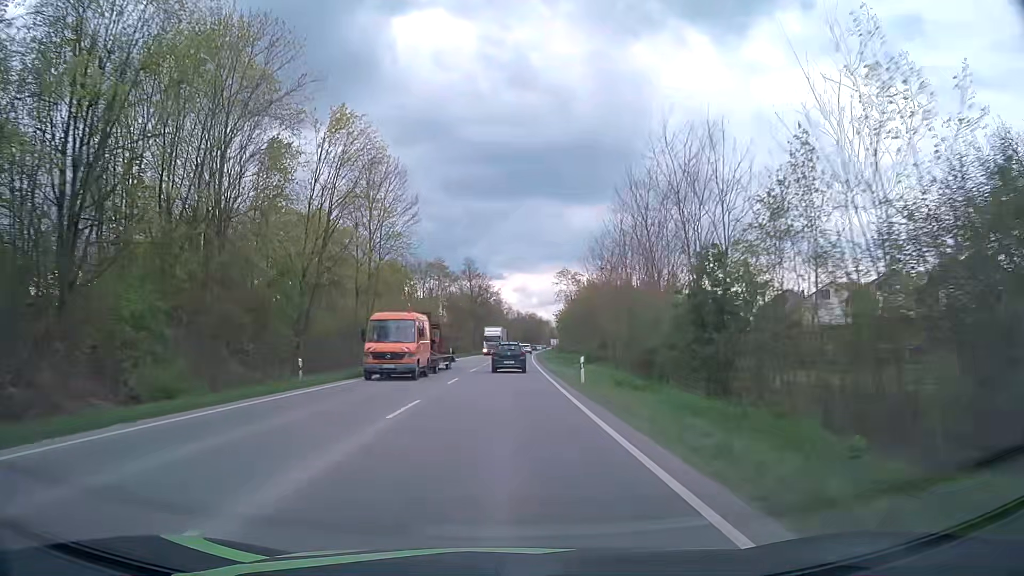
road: primary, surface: asphalt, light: Day
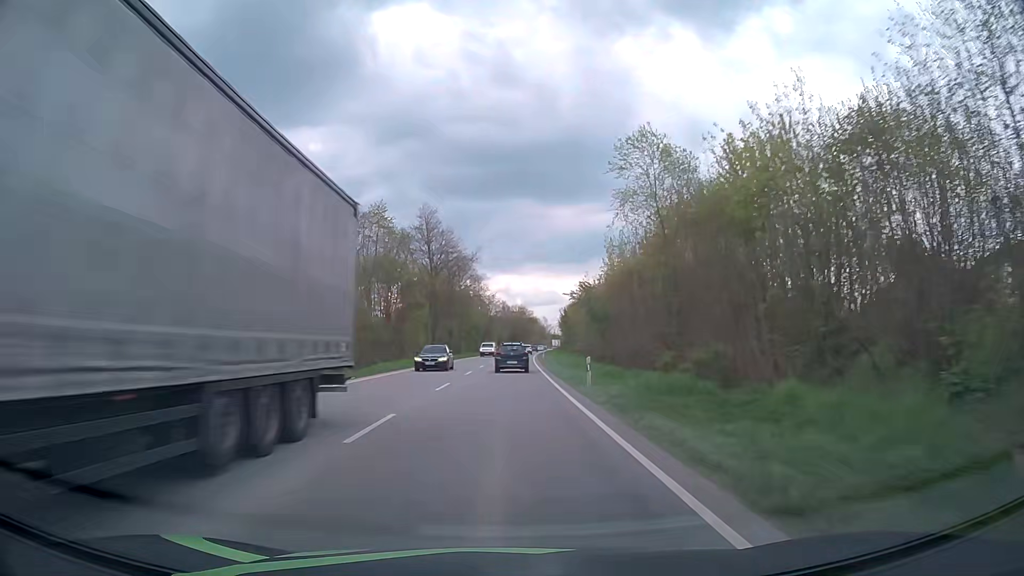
(+0.5, +50.7) m; +1°
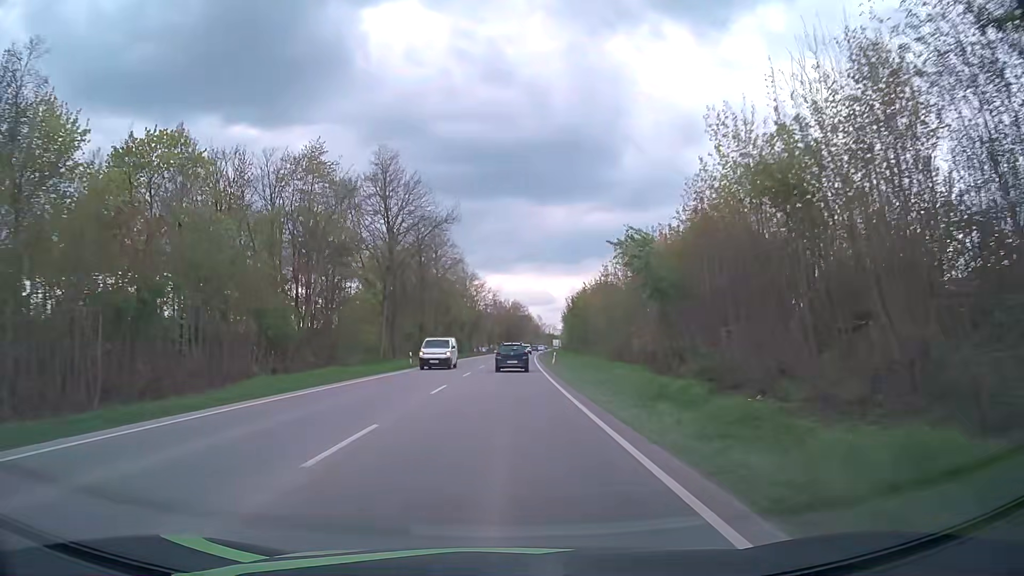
(+0.1, +25.5) m; 0°
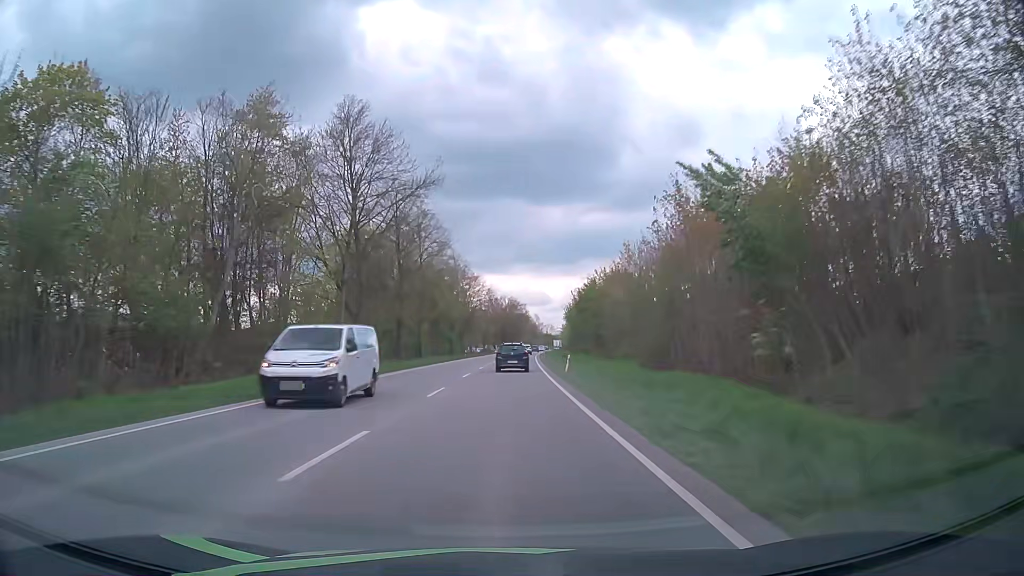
(+0.1, +12.8) m; 0°
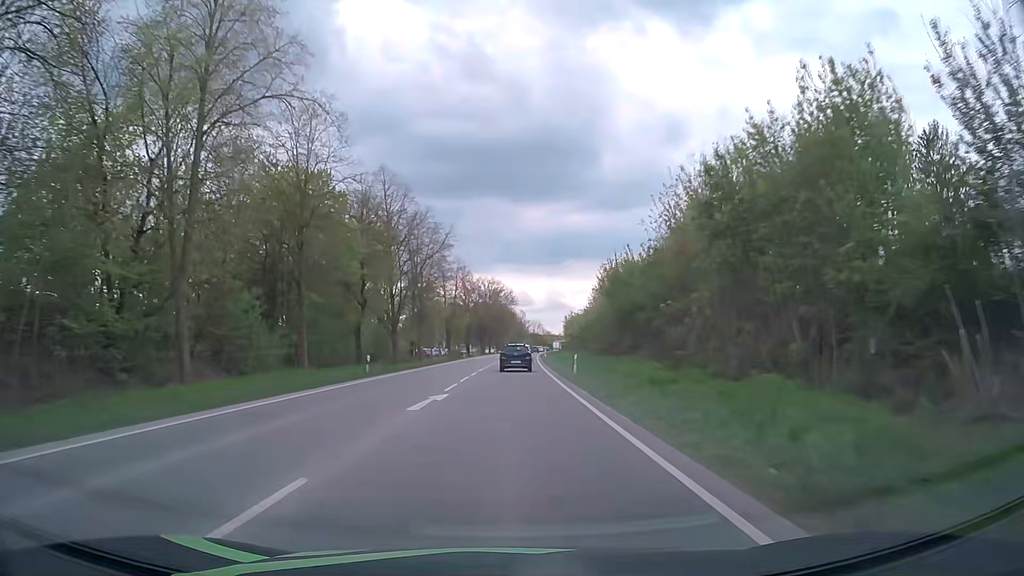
(+0.7, +51.4) m; +1°
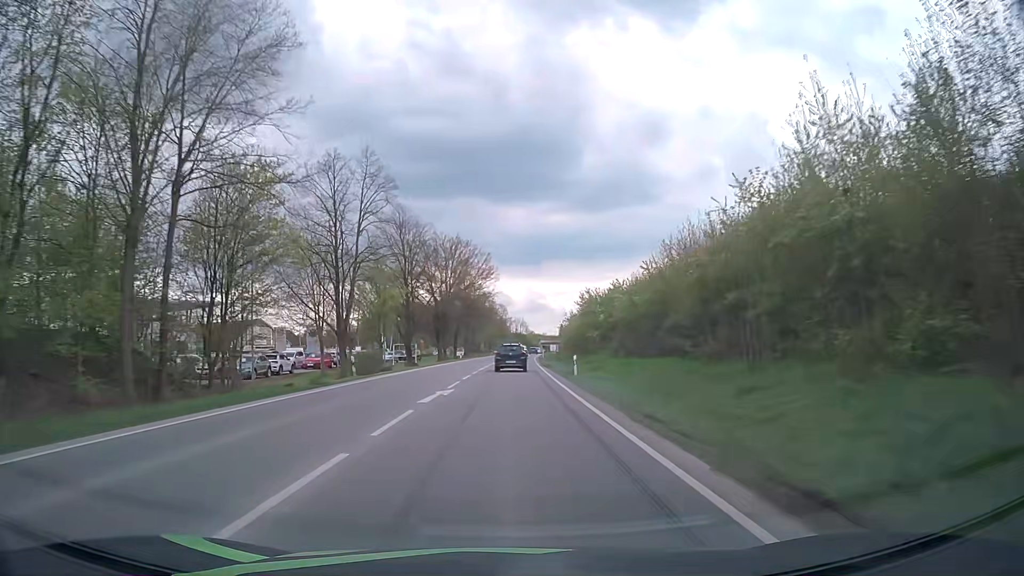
(+1.0, +51.7) m; +2°
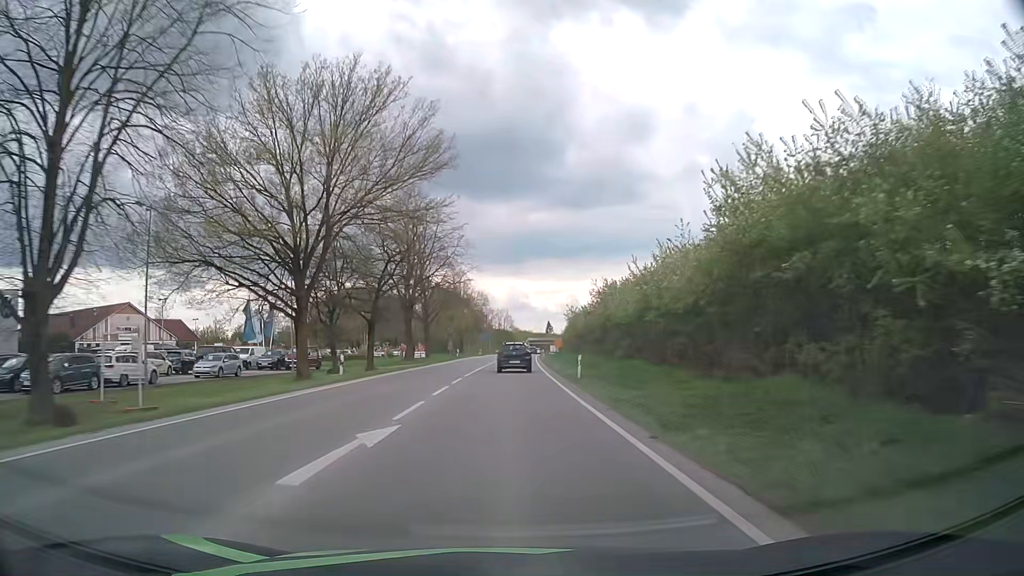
(+0.6, +51.9) m; +1°
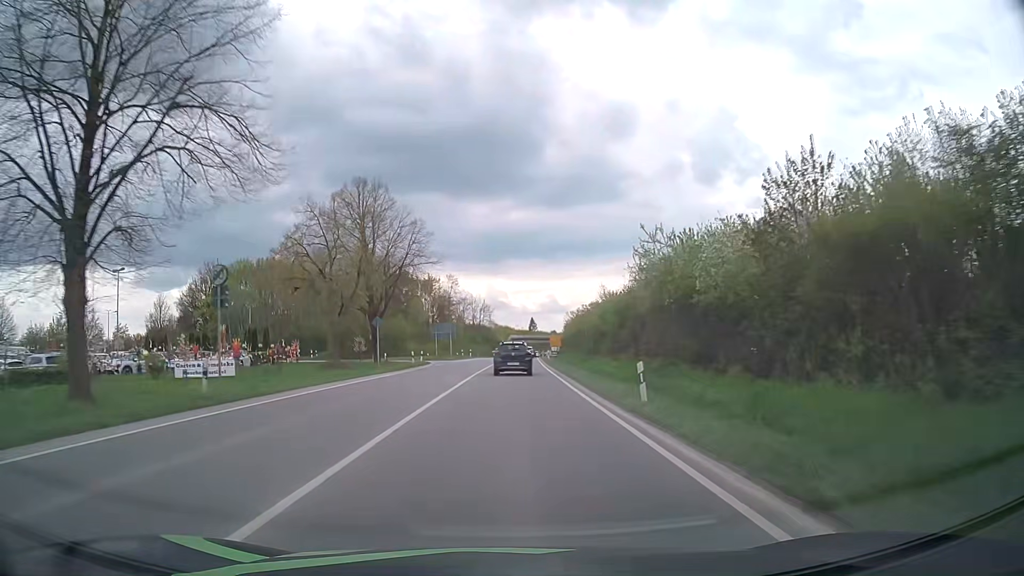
(+0.8, +62.2) m; +2°
(0, +10) (0, +20) (0, +30) (+1, +40) (+1, +50) (+1, +60) (+1, +70) (+2, +80) (+2, +90) (+3, +100) m
